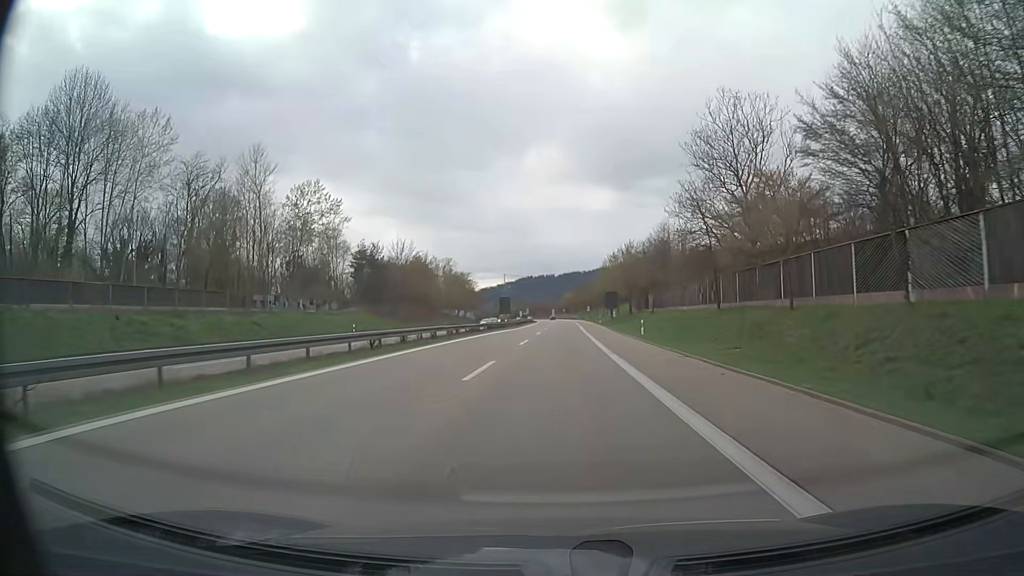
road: trunk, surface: asphalt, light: Day
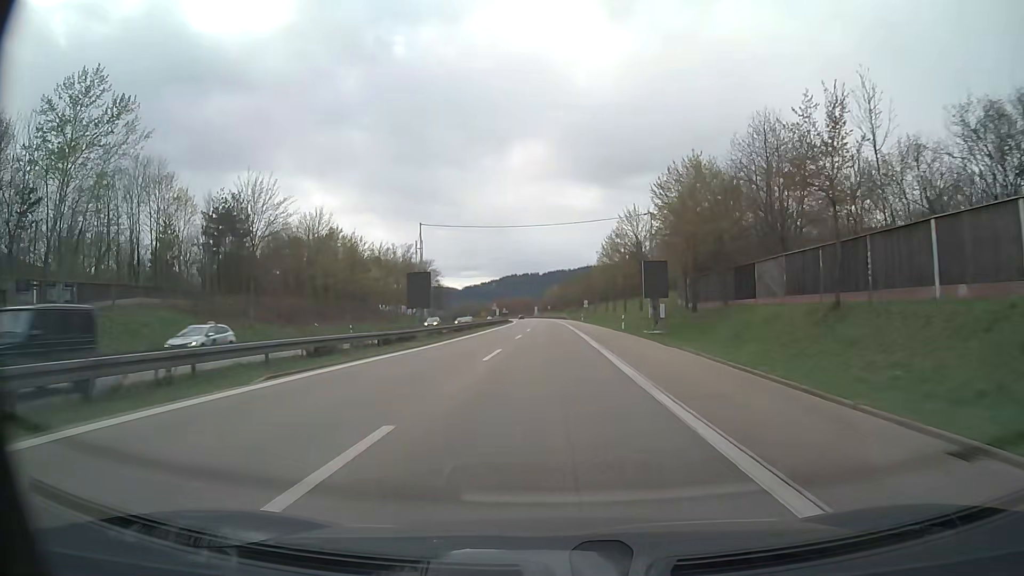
(+0.6, +46.3) m; +1°
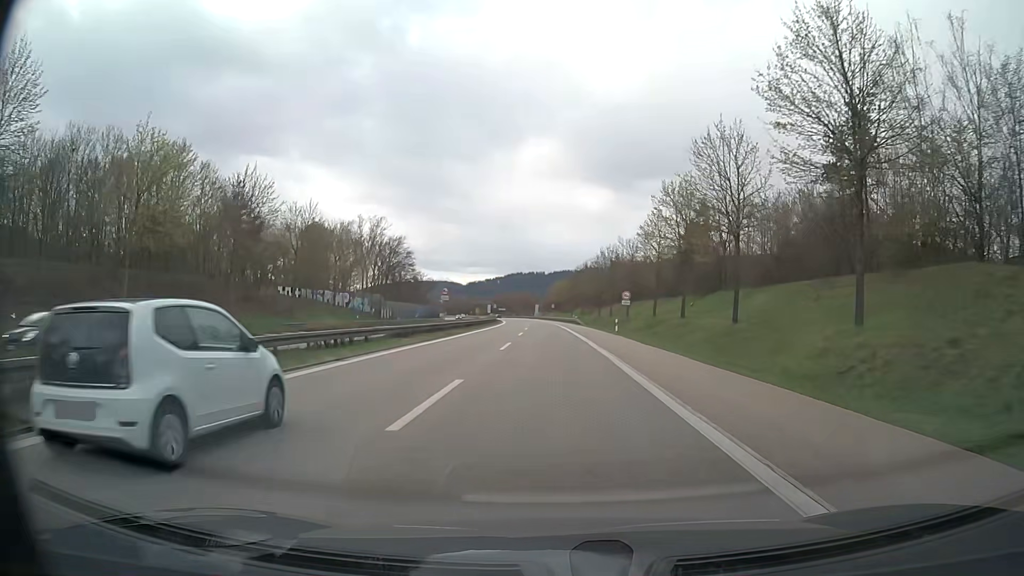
(-0.3, +46.3) m; 0°
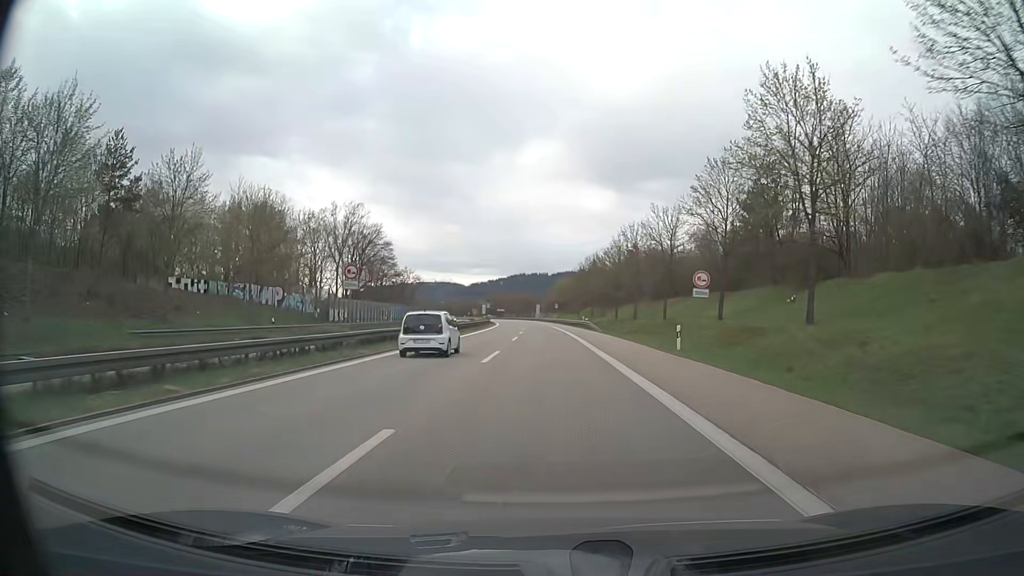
(-0.1, +23.1) m; -1°
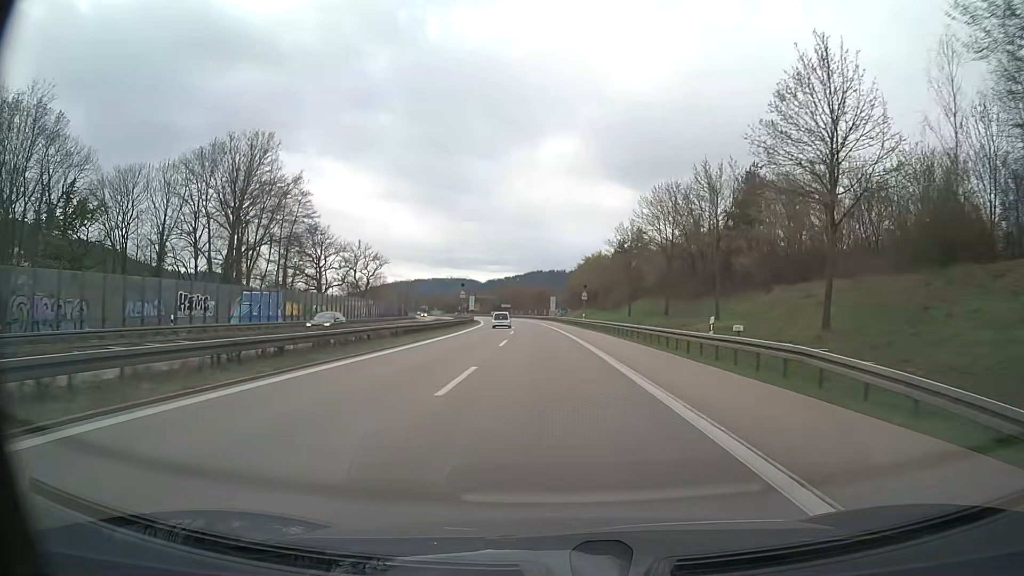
(-0.6, +57.7) m; -1°
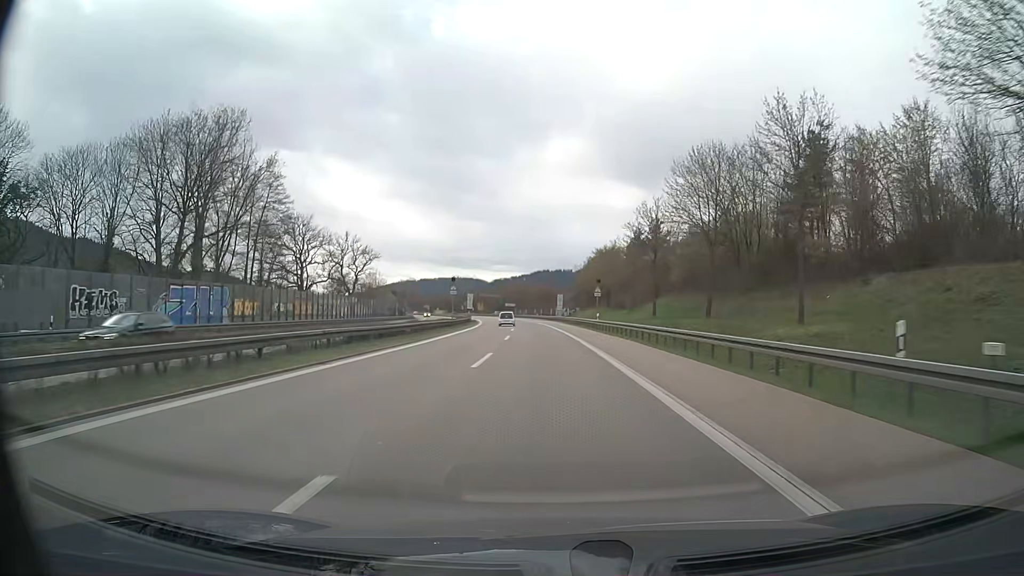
(0.0, +11.5) m; 0°
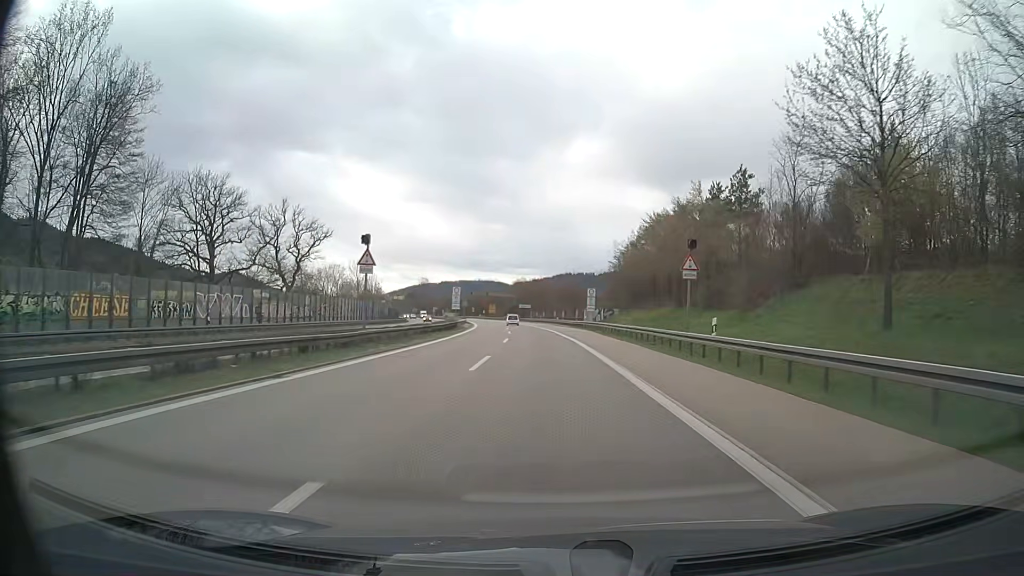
(-0.6, +34.8) m; -2°
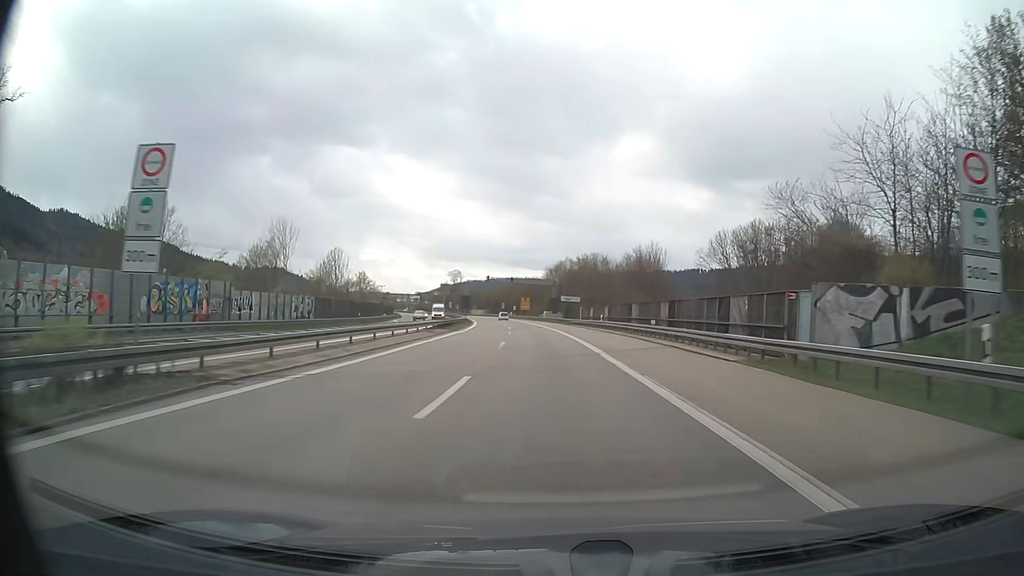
(-2.0, +60.0) m; -4°
(0, +10) (0, +20) (0, +30) (-1, +40) (-1, +50) (-2, +60) (-3, +70) (-3, +80) (-4, +90) (-6, +100) m
